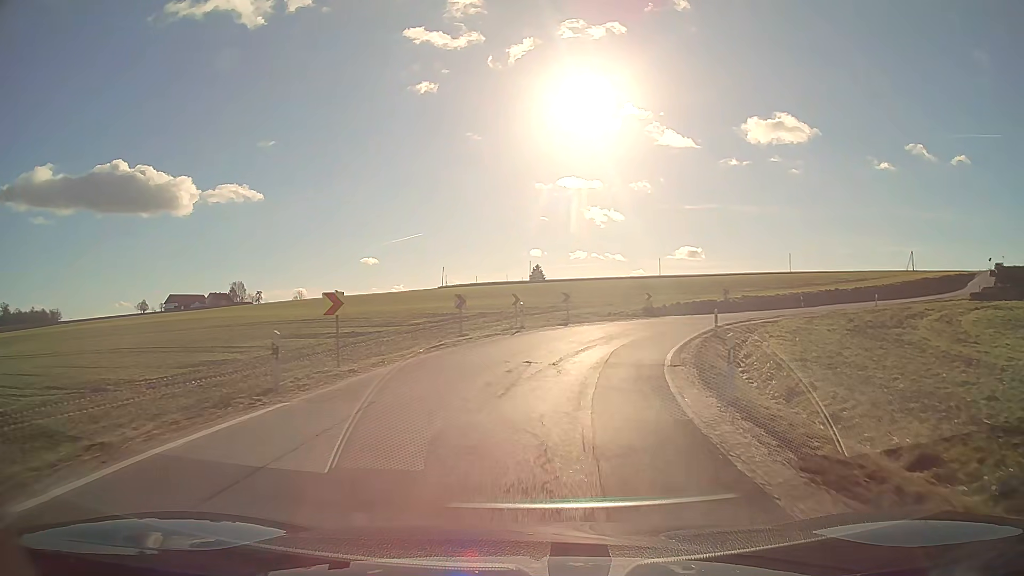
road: secondary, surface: asphalt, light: Day
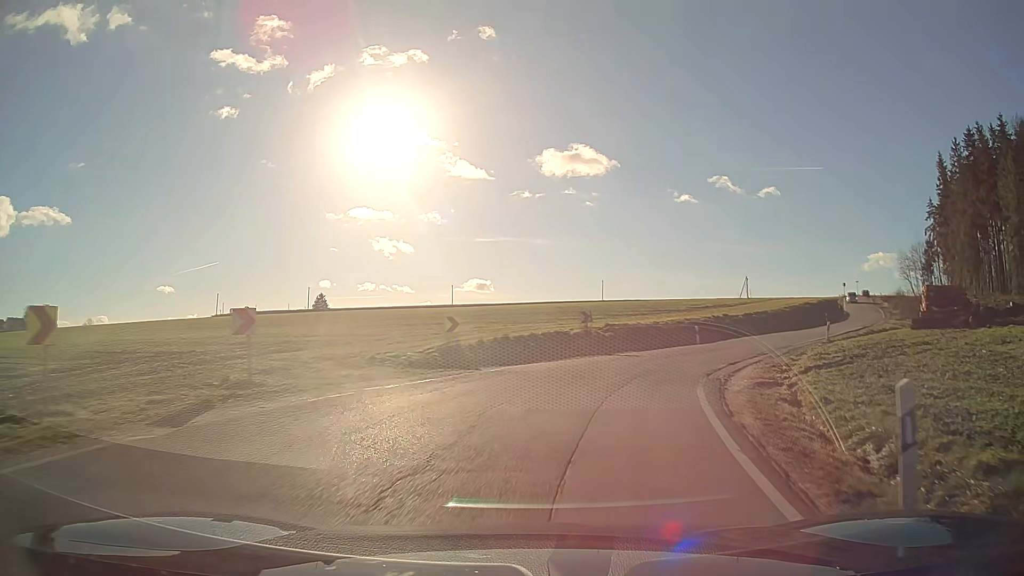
(+3.1, +21.6) m; +19°
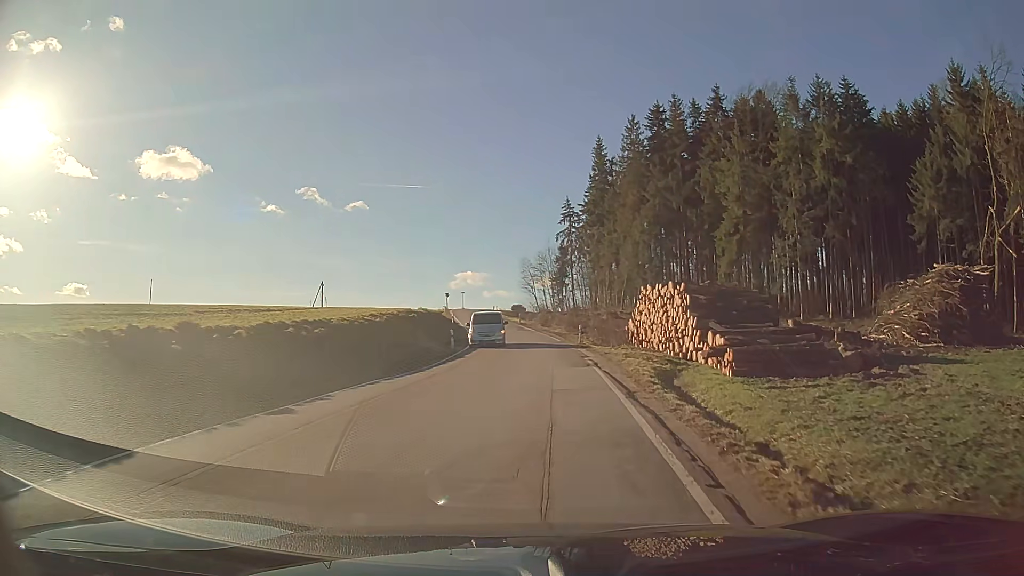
(+10.6, +31.1) m; +32°
(0, +10) (0, +20) (0, +30) (0, +40) (-1, +50) (-3, +60) (-4, +70) (-6, +80) (-7, +90) (-9, +99) m
